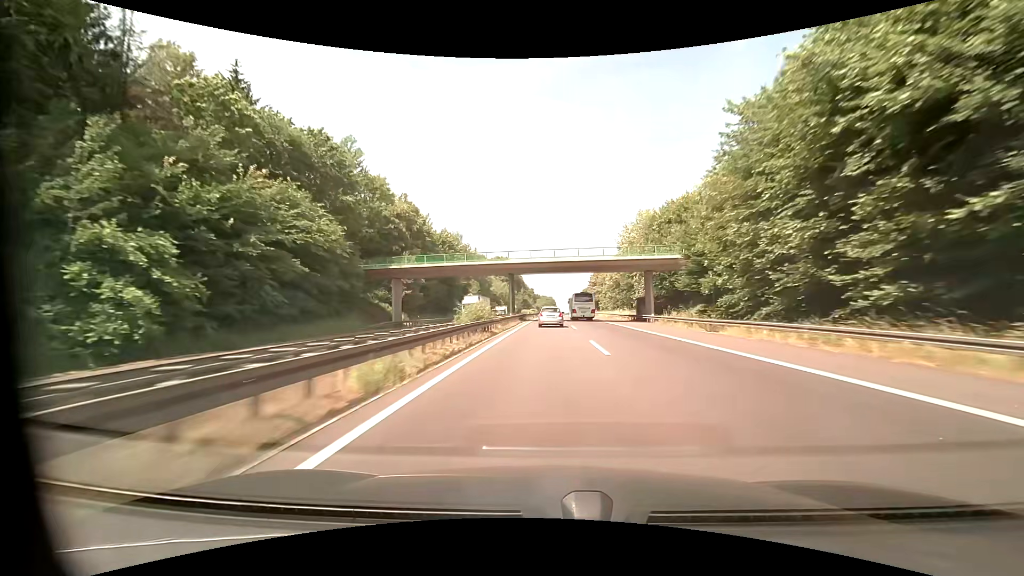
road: motorway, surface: asphalt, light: Day
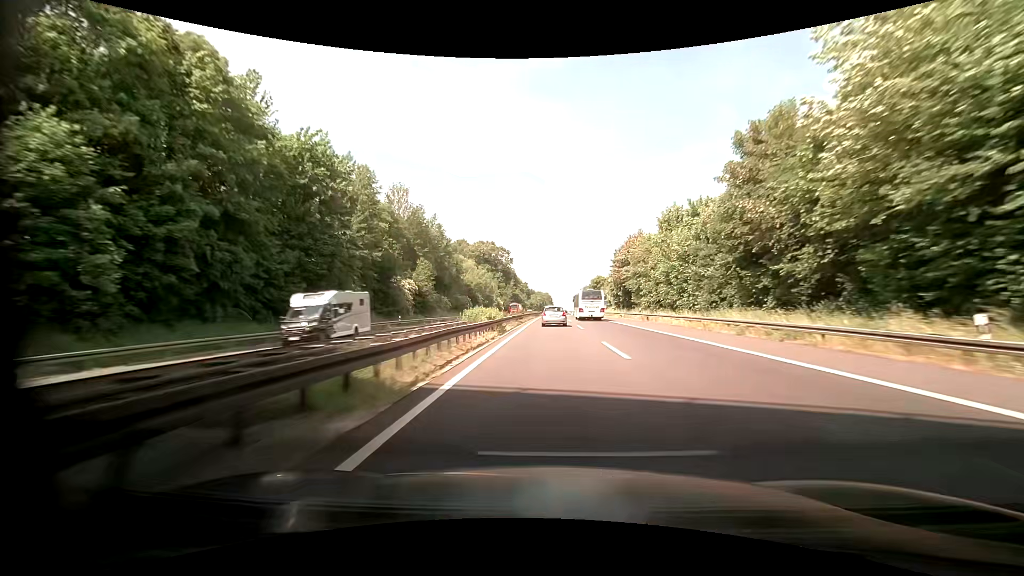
(+0.1, +55.8) m; 0°
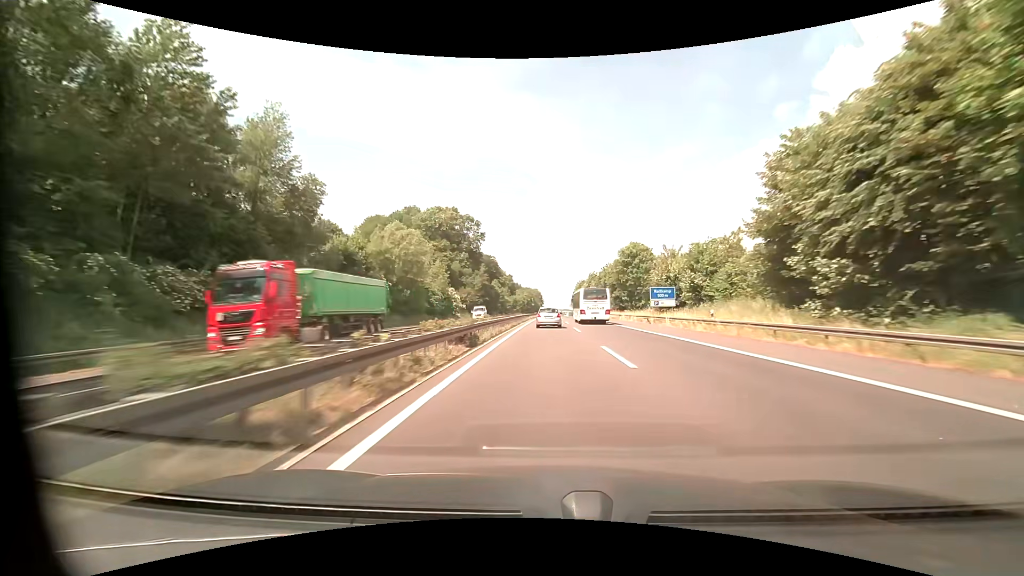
(+0.9, +74.8) m; +1°
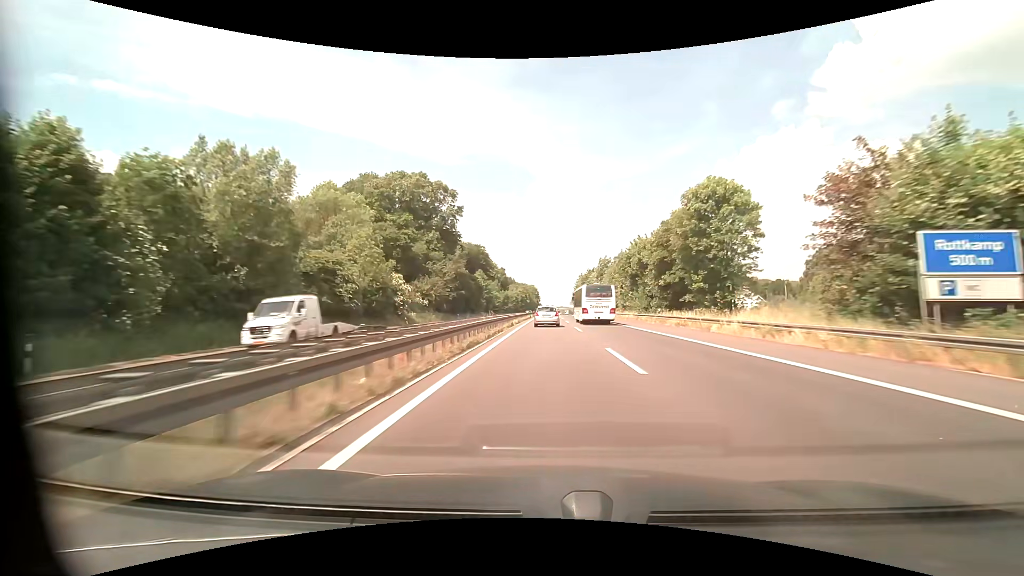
(+0.1, +37.6) m; 0°
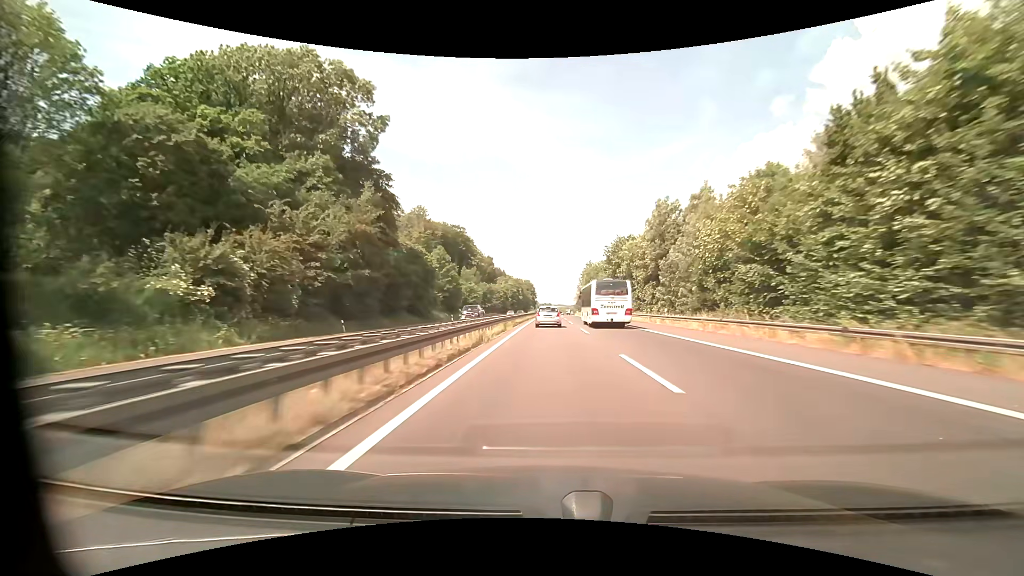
(+0.2, +56.8) m; 0°
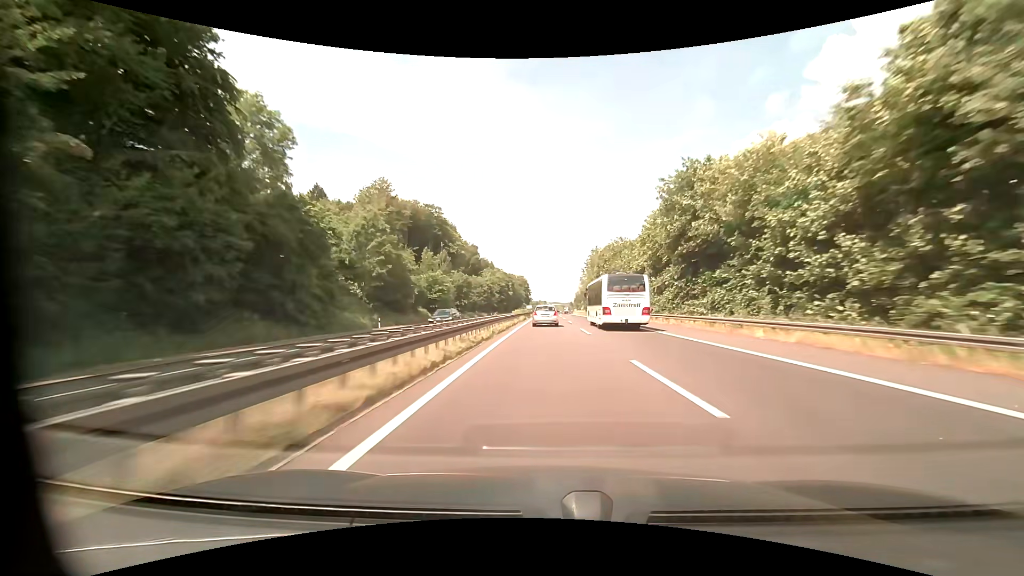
(+0.2, +38.2) m; +1°
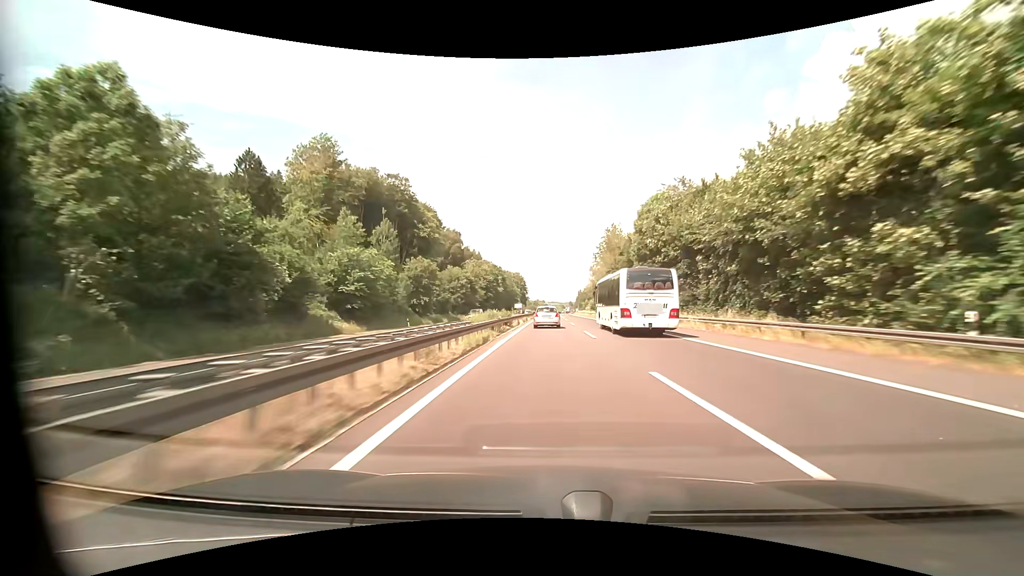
(+0.1, +38.6) m; 0°
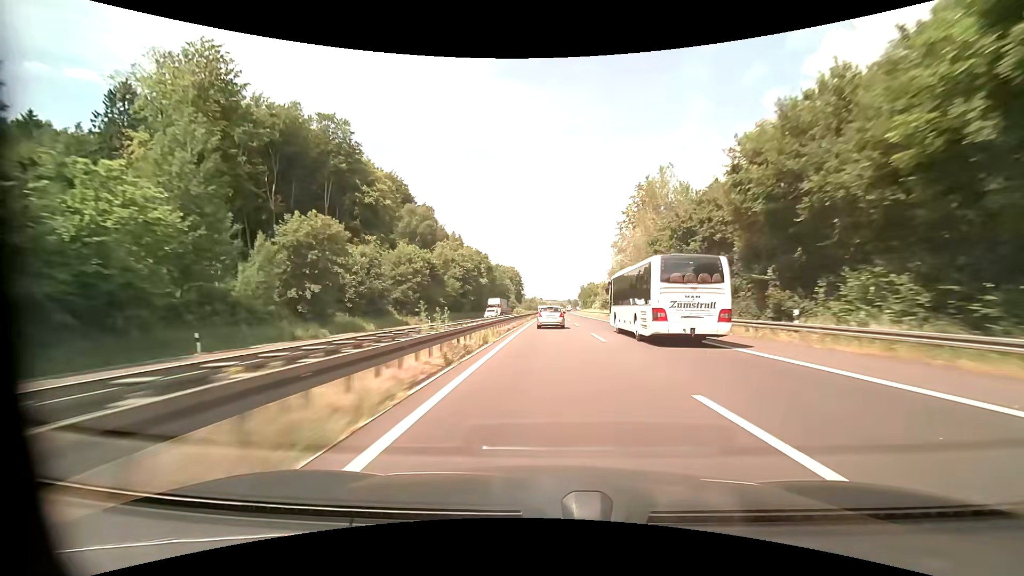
(+0.1, +39.2) m; 0°
(0, +10) (0, +20) (0, +30) (0, +40) (0, +50) (0, +60) (0, +70) (+1, +80) (+1, +90) (+1, +100) m
